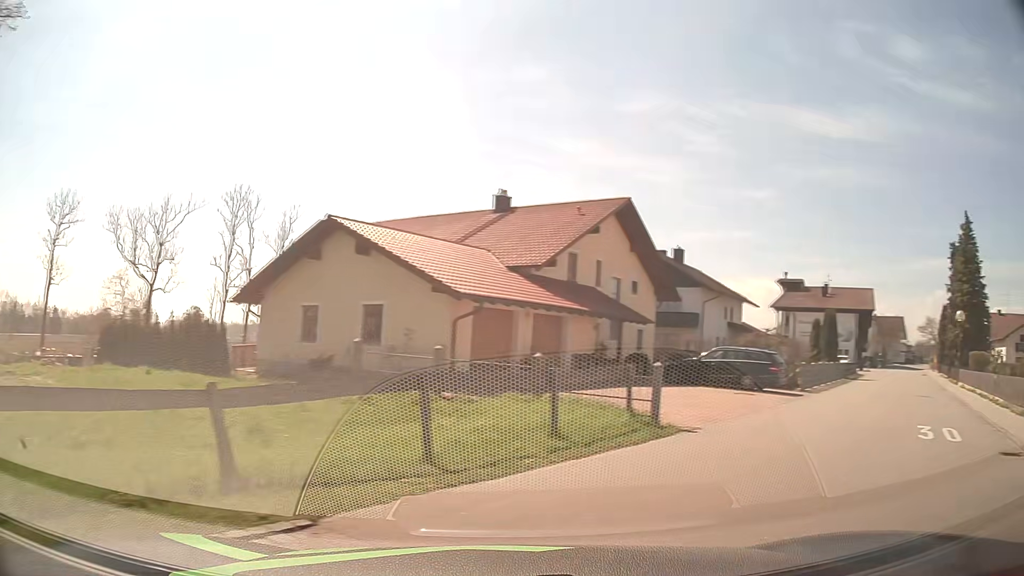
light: Day
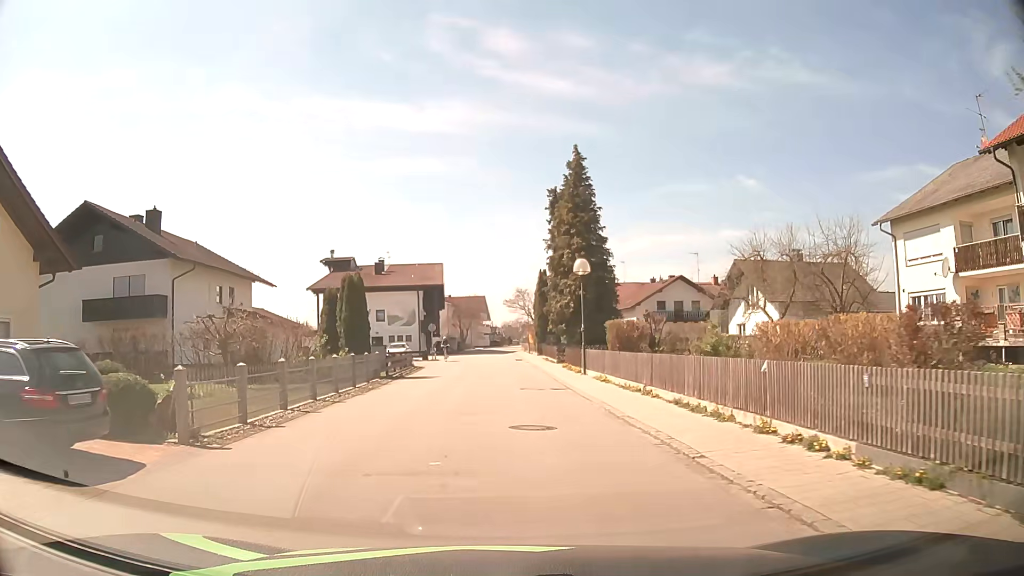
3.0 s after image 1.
(+10.1, +14.4) m; +40°
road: residential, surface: asphalt
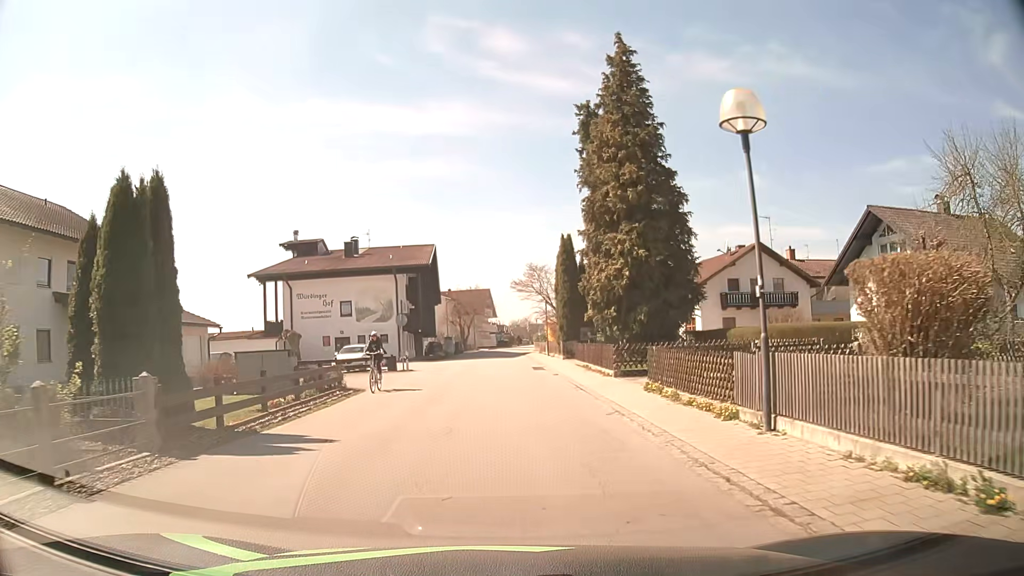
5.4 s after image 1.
(-0.2, +19.0) m; -1°
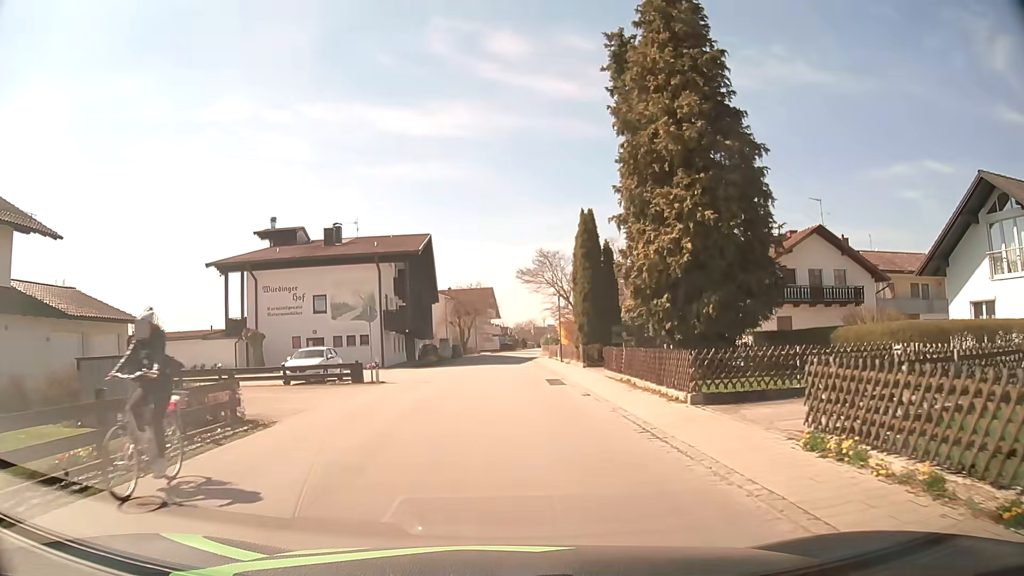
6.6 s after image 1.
(-0.1, +8.8) m; 0°
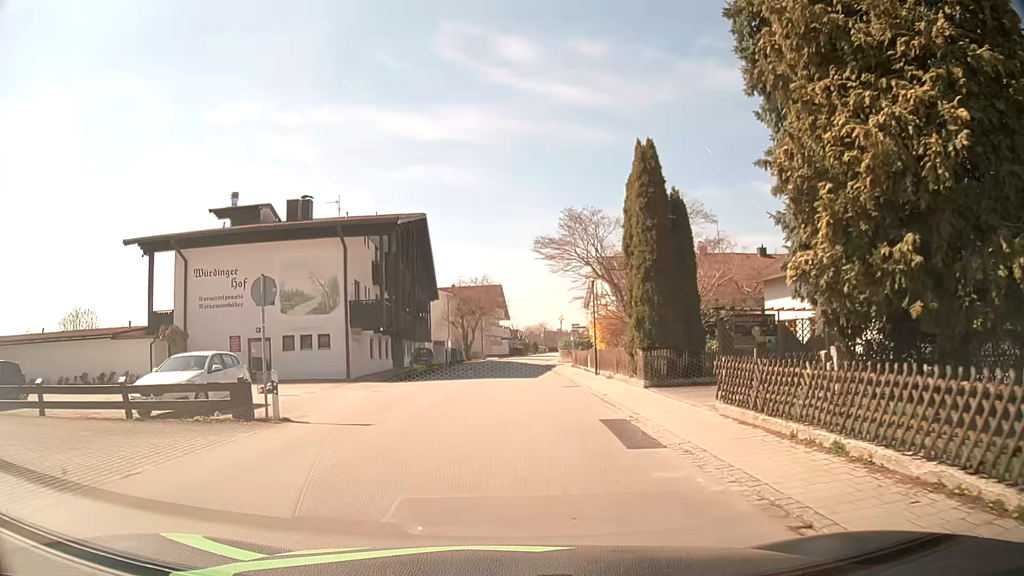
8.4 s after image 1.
(-0.1, +12.2) m; -1°
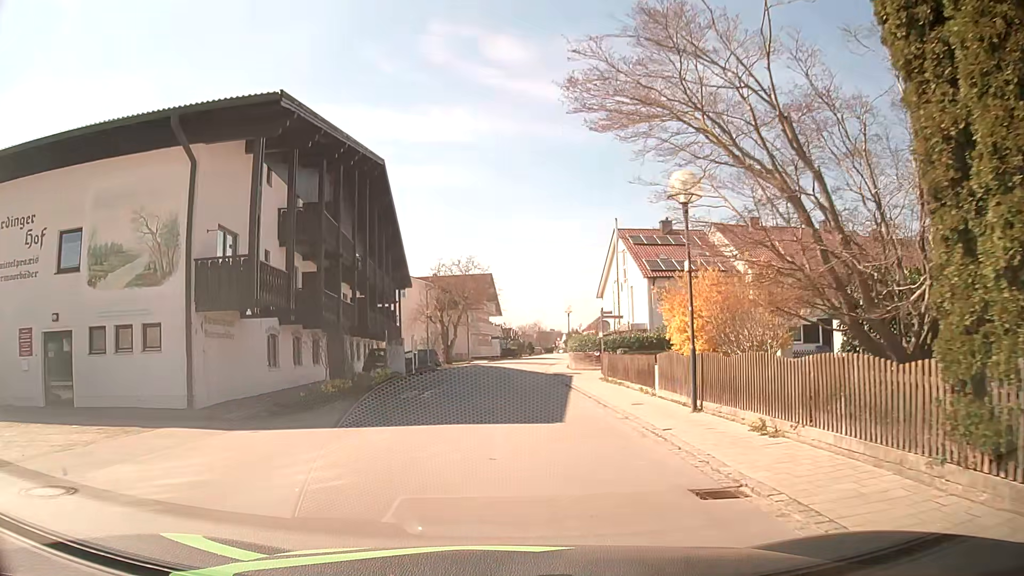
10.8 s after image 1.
(+0.1, +16.3) m; +1°
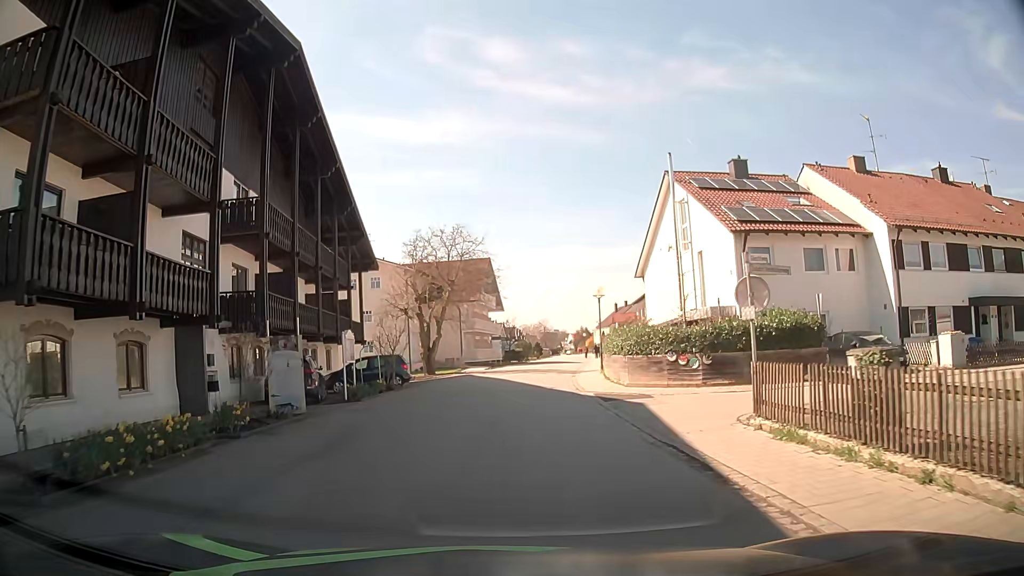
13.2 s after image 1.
(0.0, +16.7) m; 0°
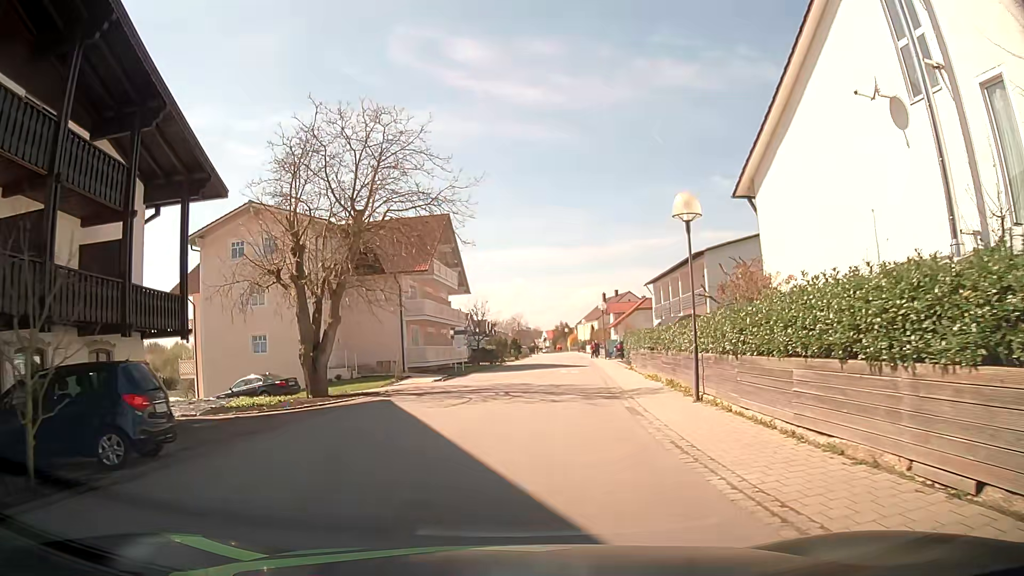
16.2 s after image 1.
(+0.1, +21.9) m; +2°
(0, +10) (+1, +20) (+2, +30) (+3, +40) (+4, +50) (+5, +60) (+6, +70) (+6, +80) (+7, +90) (+8, +100) m
